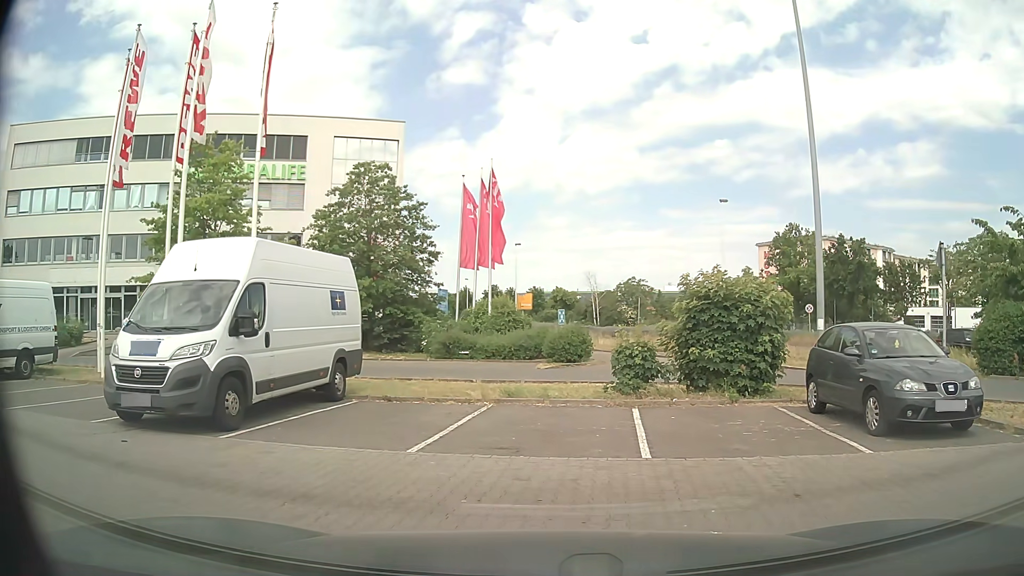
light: Day
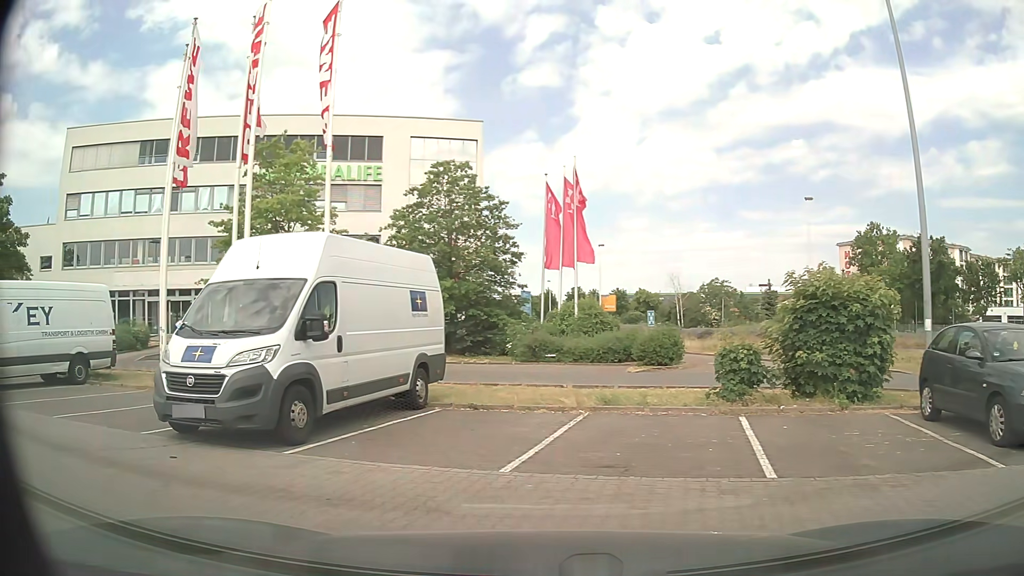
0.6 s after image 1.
(-0.1, +1.0) m; -8°
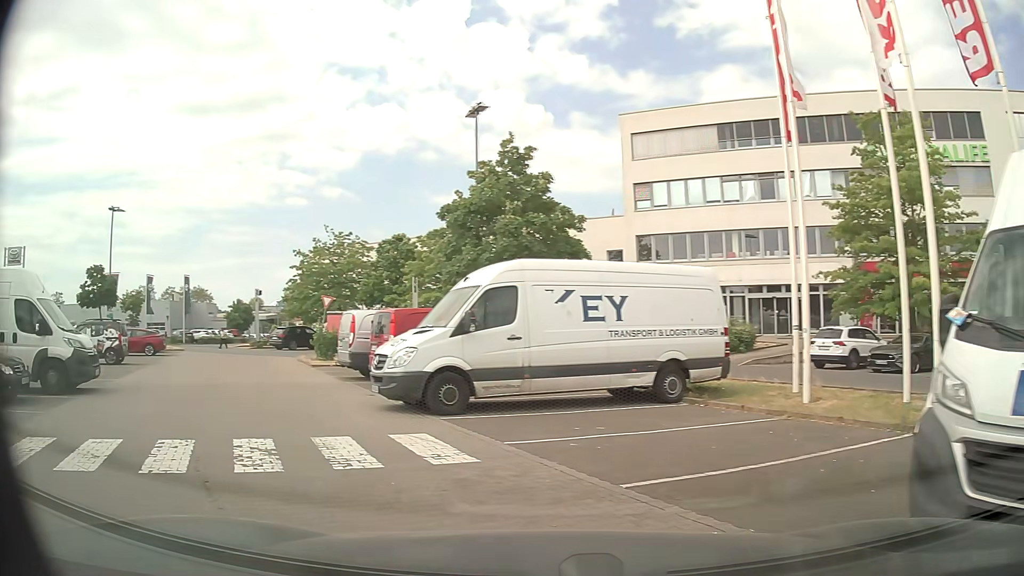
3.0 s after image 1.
(-2.5, +4.9) m; -52°
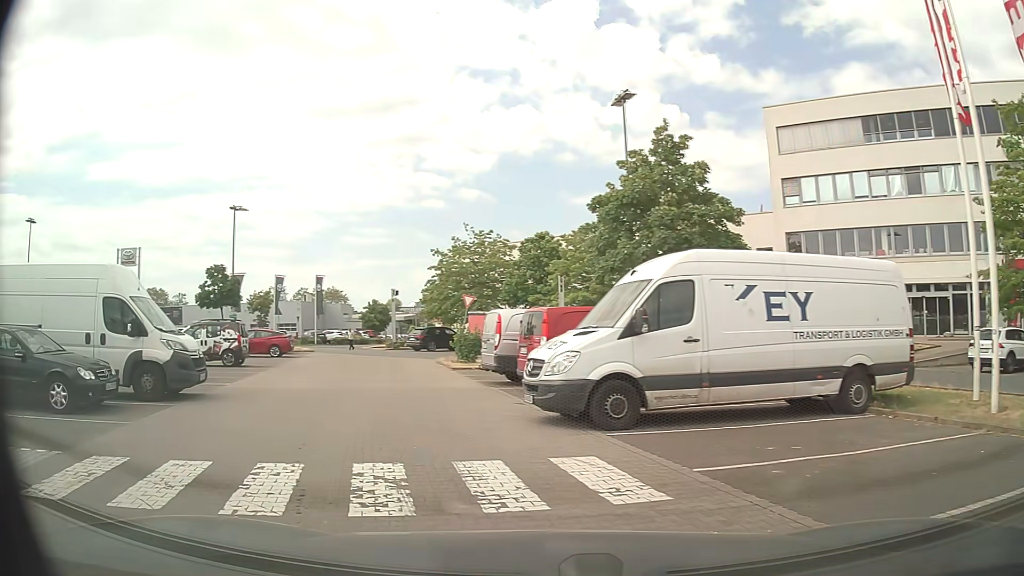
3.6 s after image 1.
(-0.2, +1.6) m; -13°
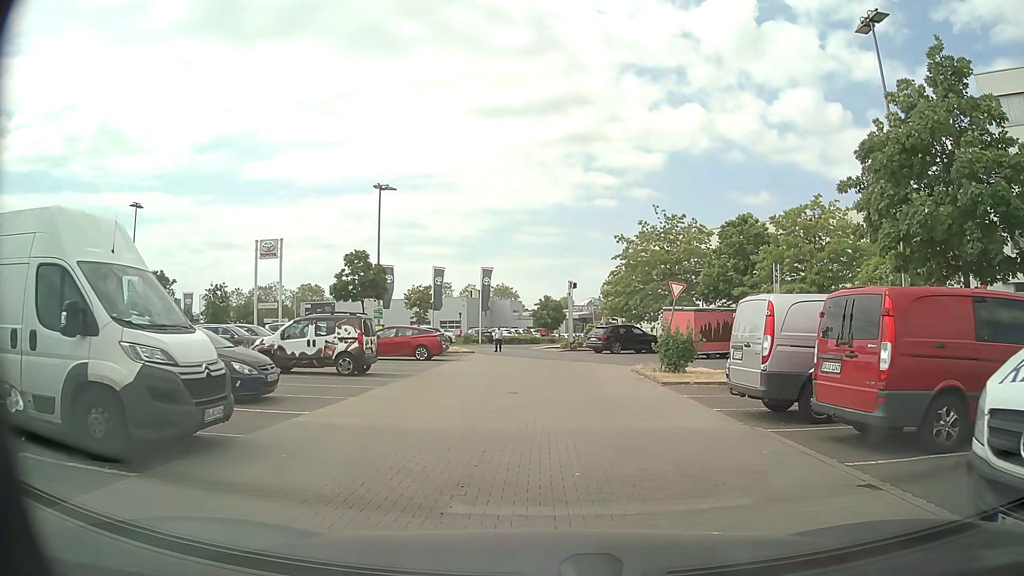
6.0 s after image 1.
(-1.4, +6.9) m; -13°
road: service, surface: paving_stones
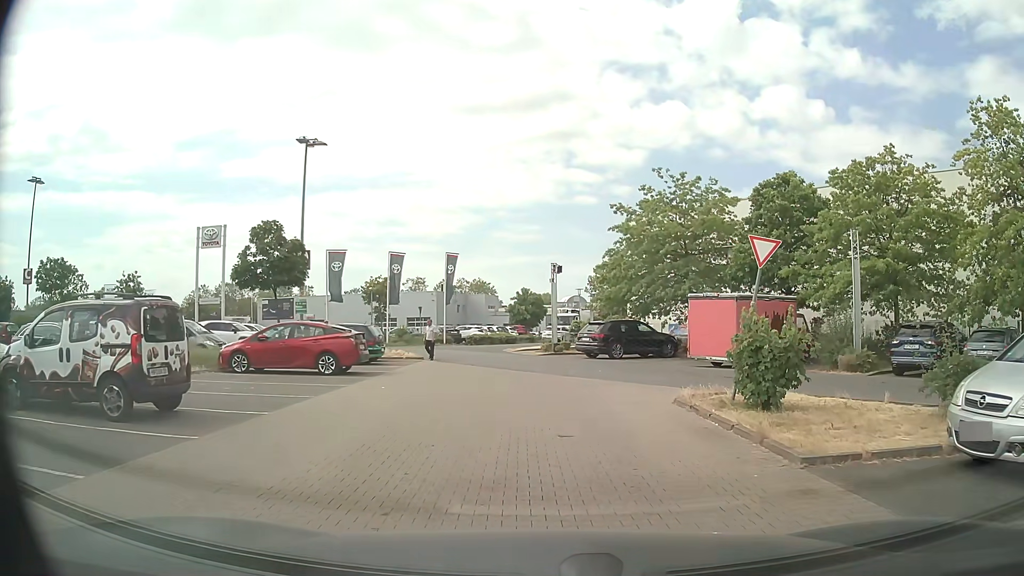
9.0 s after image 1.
(0.0, +10.4) m; +1°
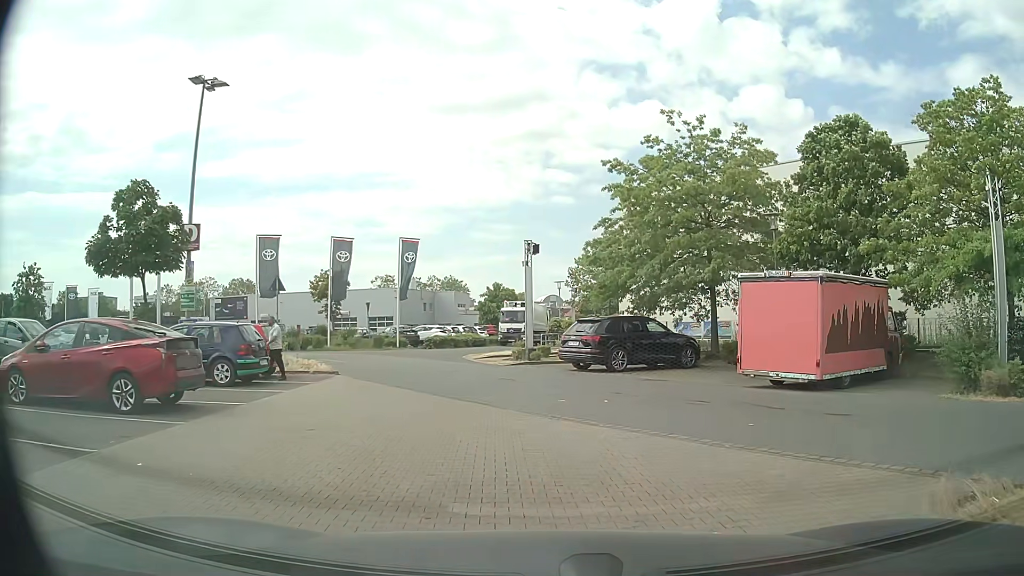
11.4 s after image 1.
(+0.1, +8.8) m; +1°
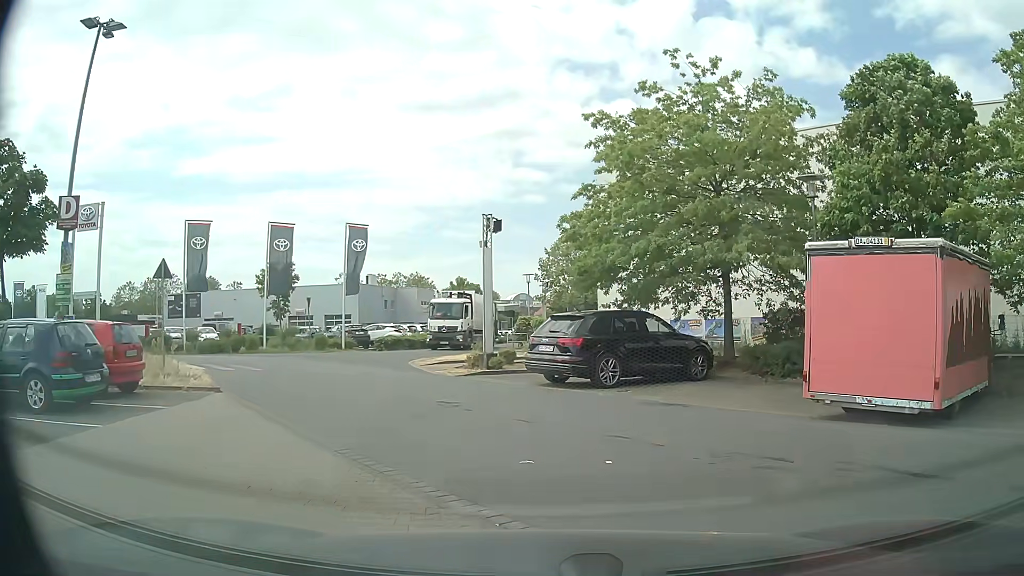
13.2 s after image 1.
(+0.2, +5.6) m; +5°
